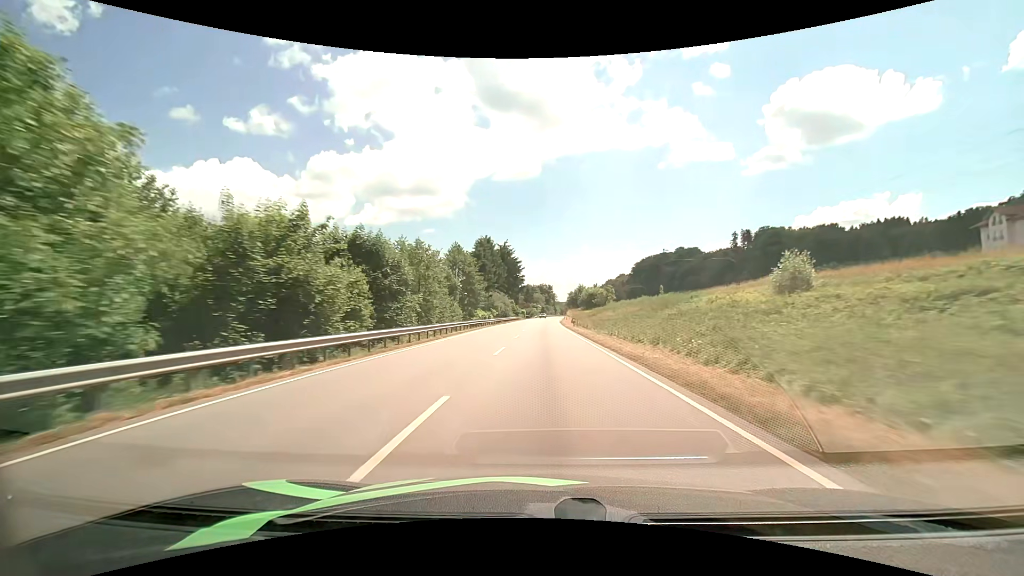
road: primary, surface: asphalt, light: Day
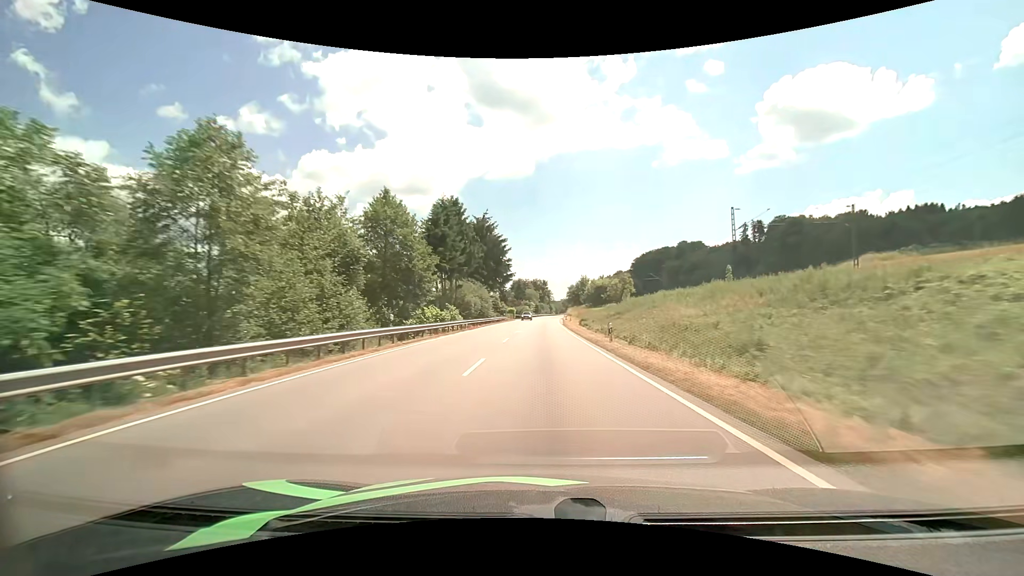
(+0.1, +30.1) m; +1°
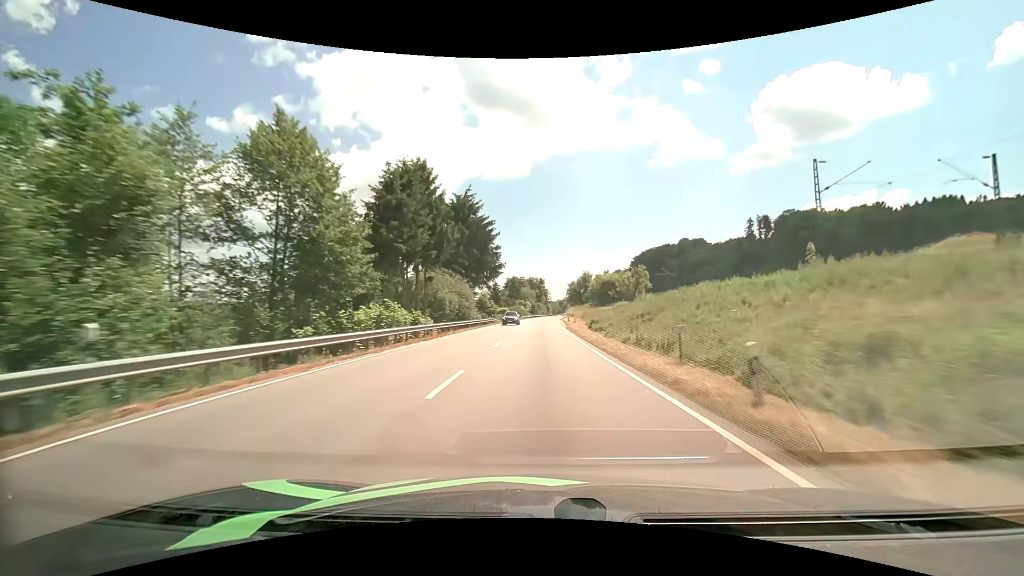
(0.0, +15.2) m; 0°
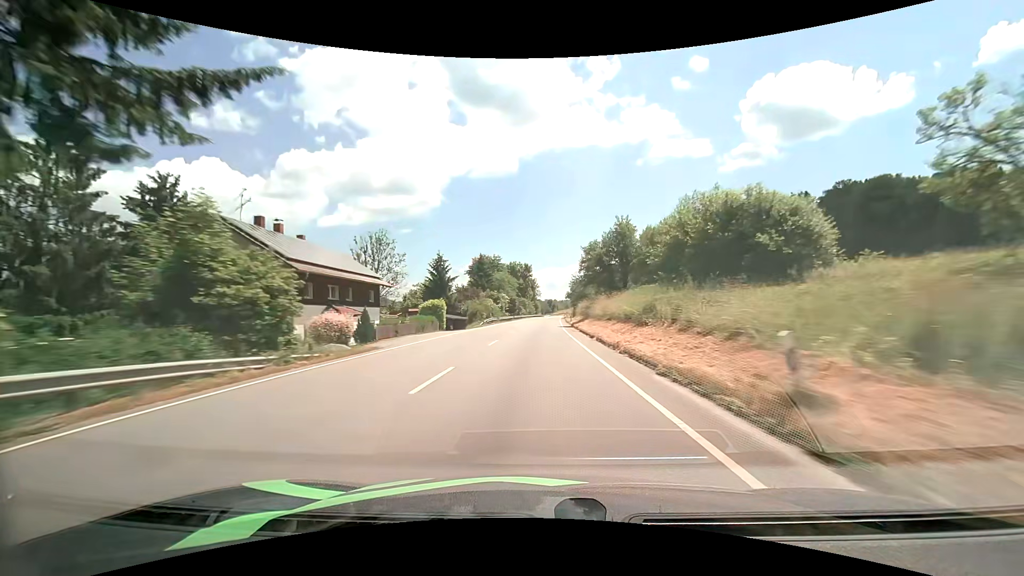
(+0.8, +60.8) m; +2°
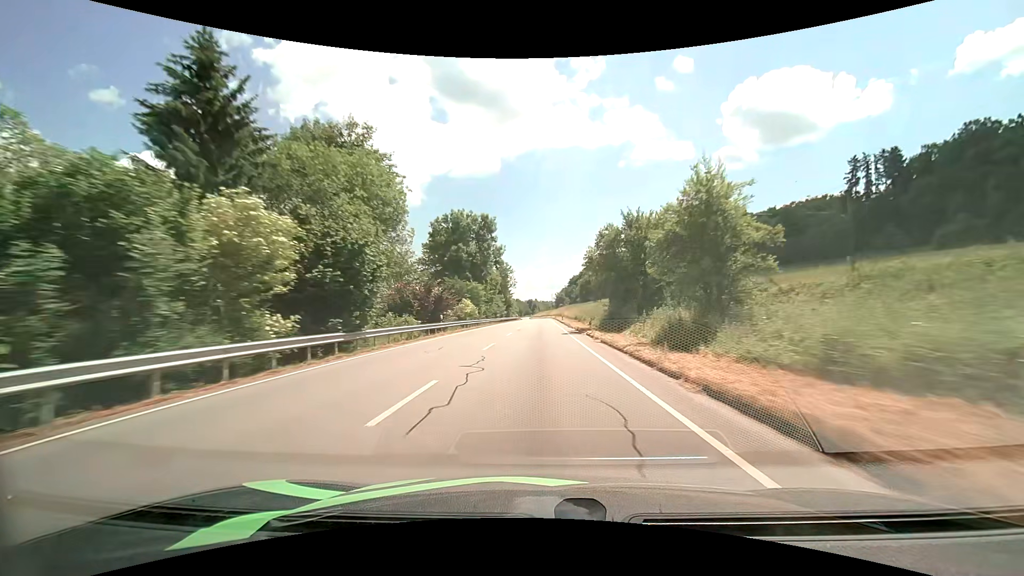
(+0.8, +75.7) m; +2°
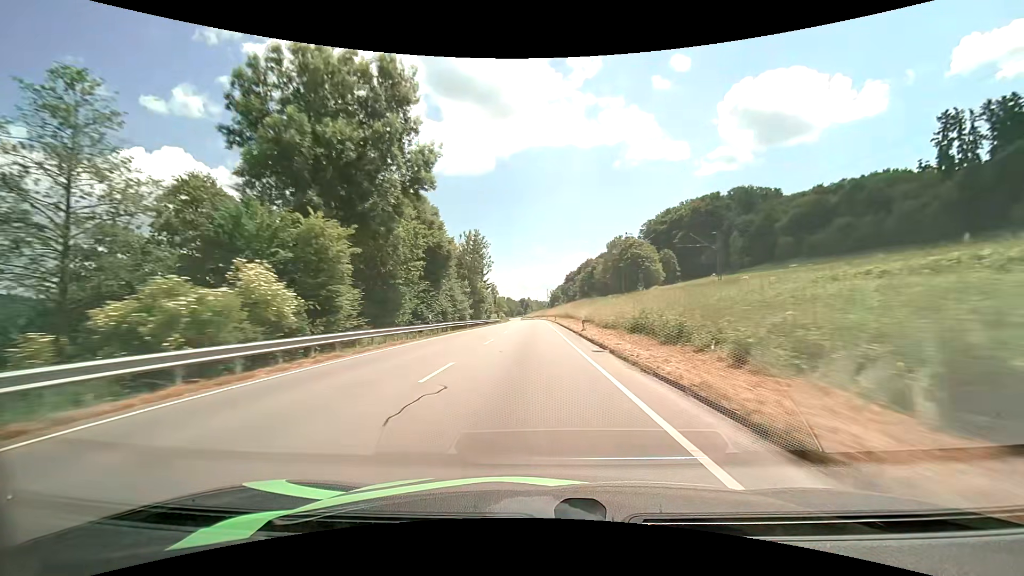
(+0.5, +45.2) m; +1°
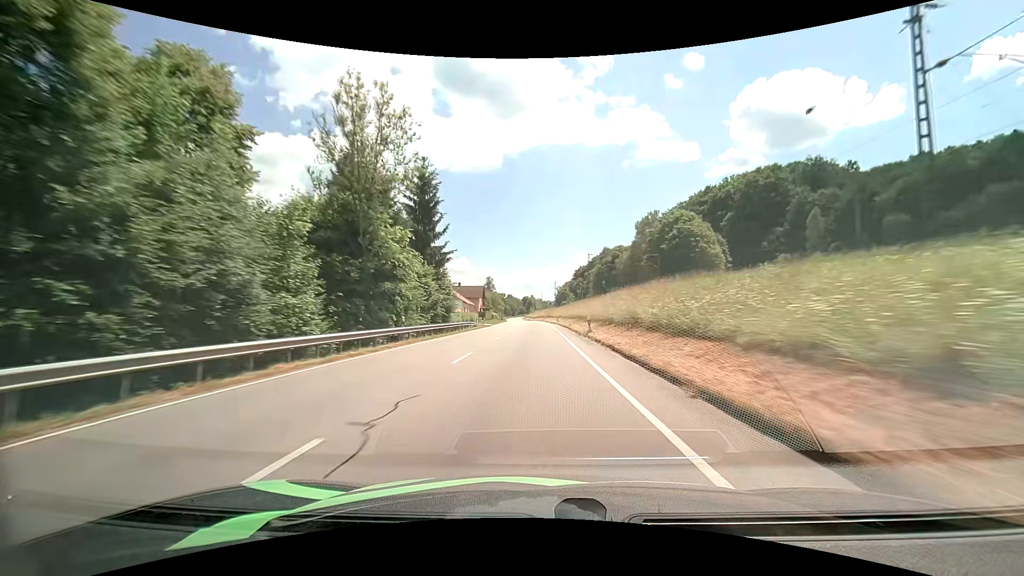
(-0.2, +45.0) m; 0°
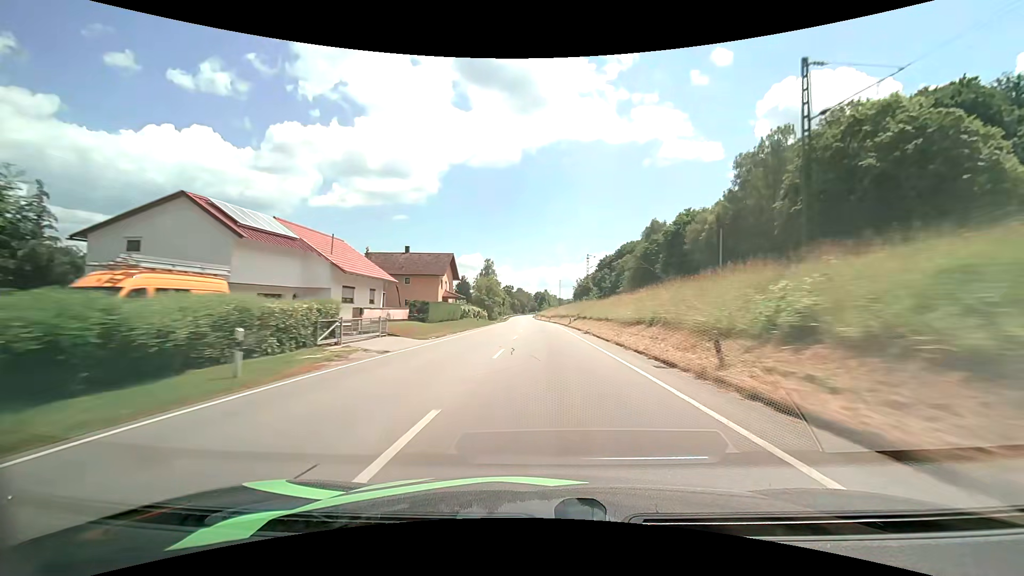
(-1.1, +59.8) m; -2°
(0, +10) (0, +20) (0, +30) (0, +40) (0, +50) (0, +60) (-1, +70) (-1, +80) (-1, +90) (-1, +100) m
